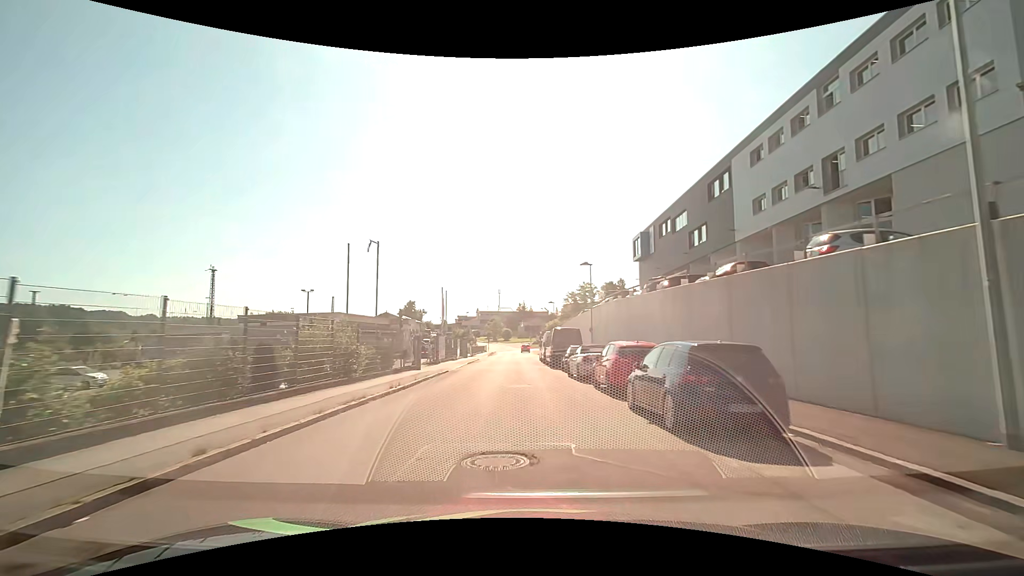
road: tertiary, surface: asphalt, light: Day
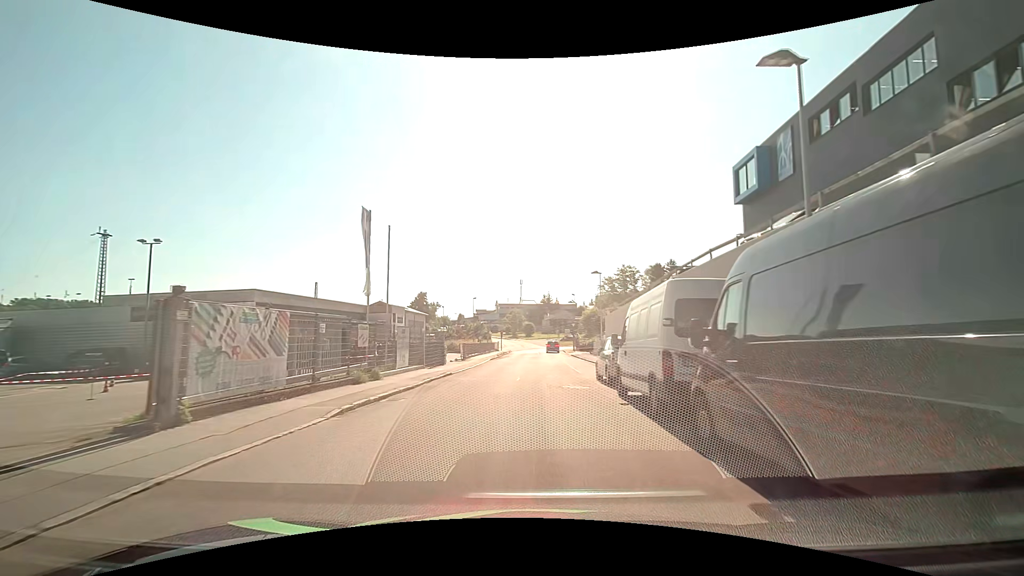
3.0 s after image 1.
(-1.0, +30.1) m; -3°
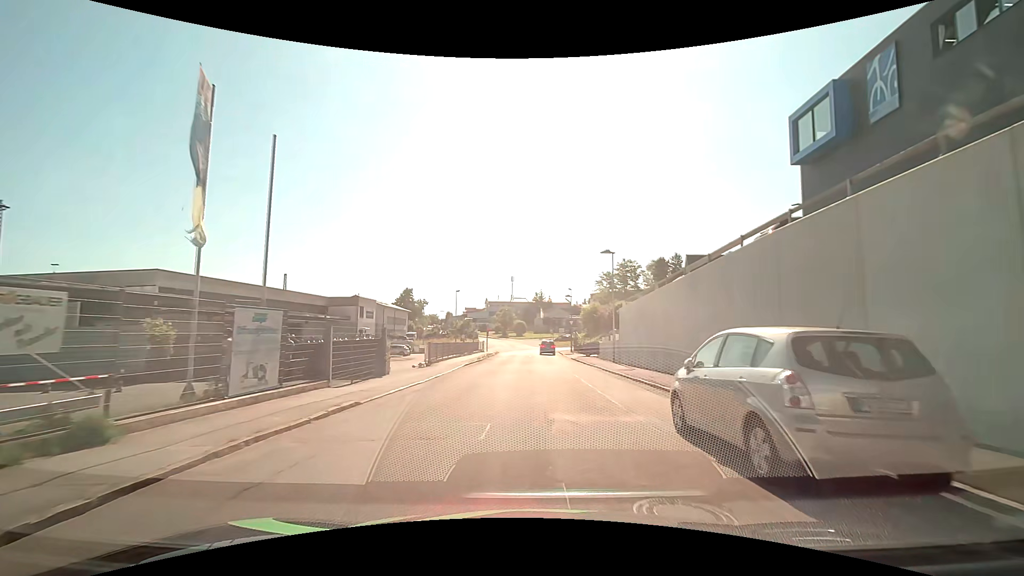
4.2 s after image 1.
(0.0, +11.4) m; +1°
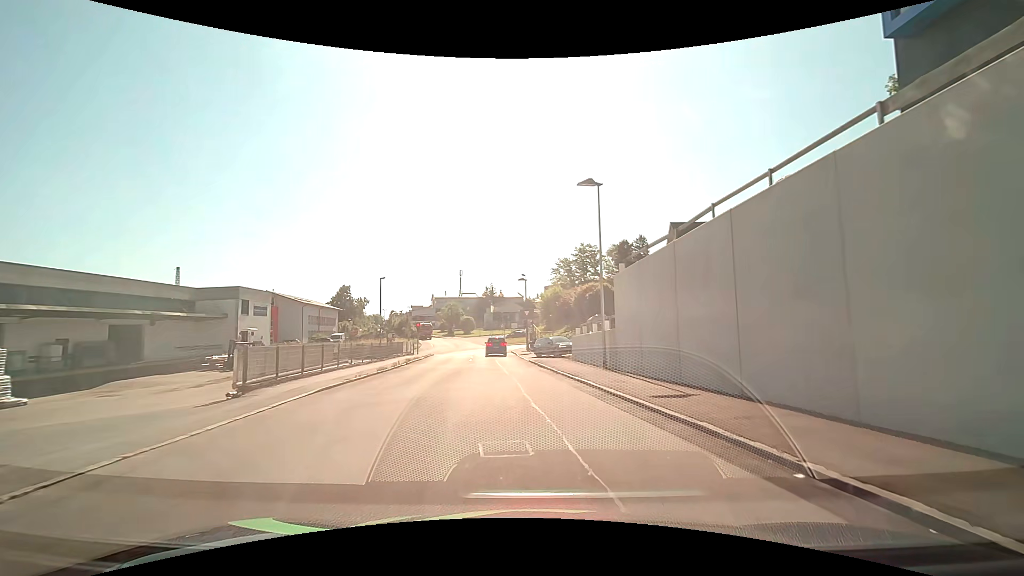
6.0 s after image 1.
(+0.6, +15.4) m; +5°
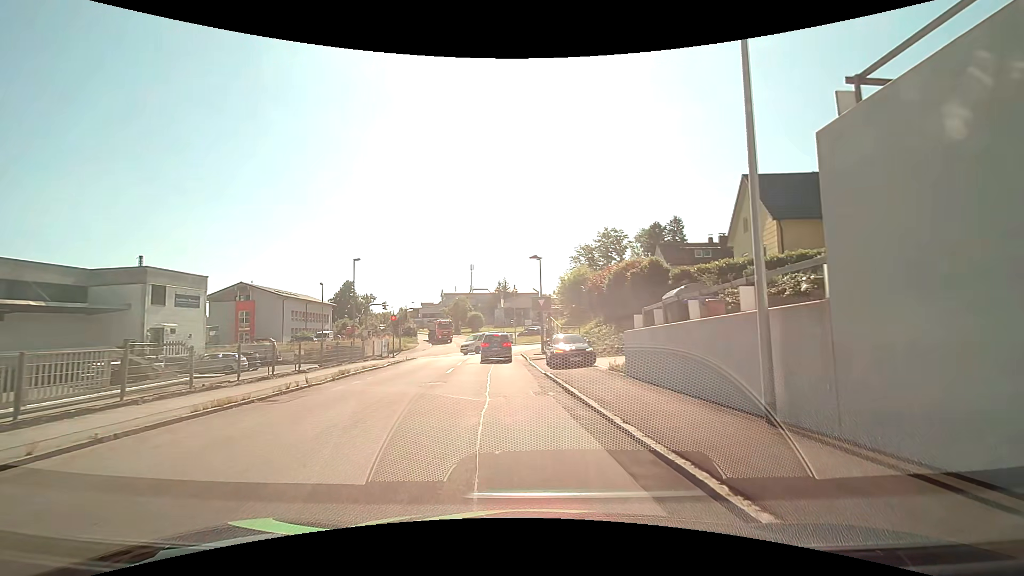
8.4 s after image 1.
(0.0, +13.7) m; -2°
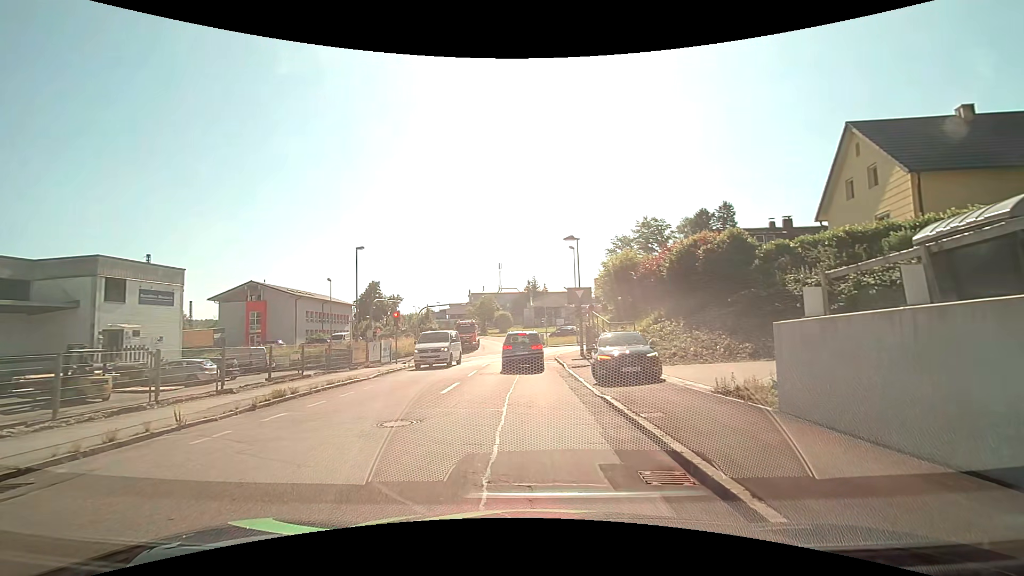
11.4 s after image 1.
(-0.2, +7.5) m; -5°
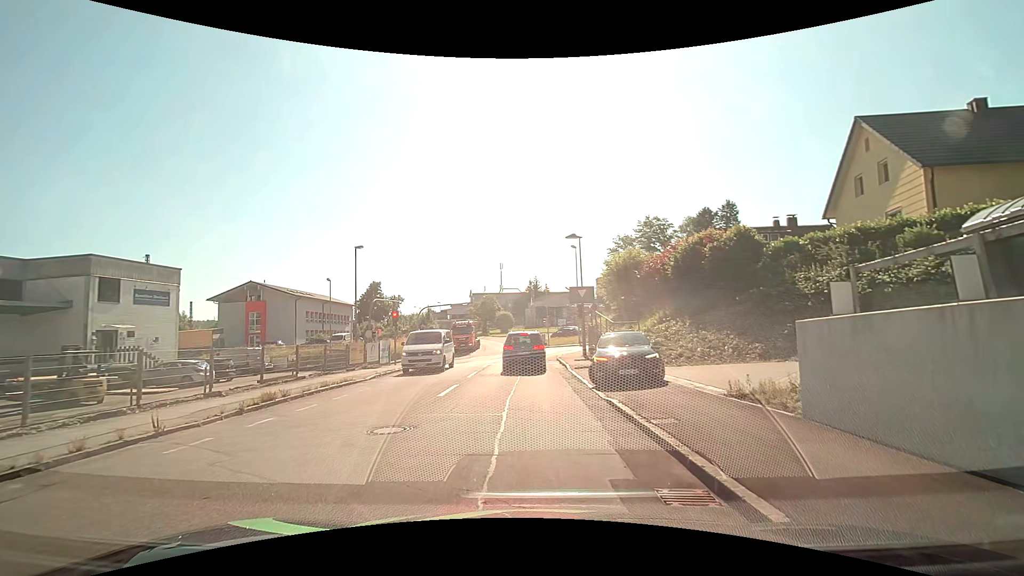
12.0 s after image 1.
(0.0, +0.6) m; 0°
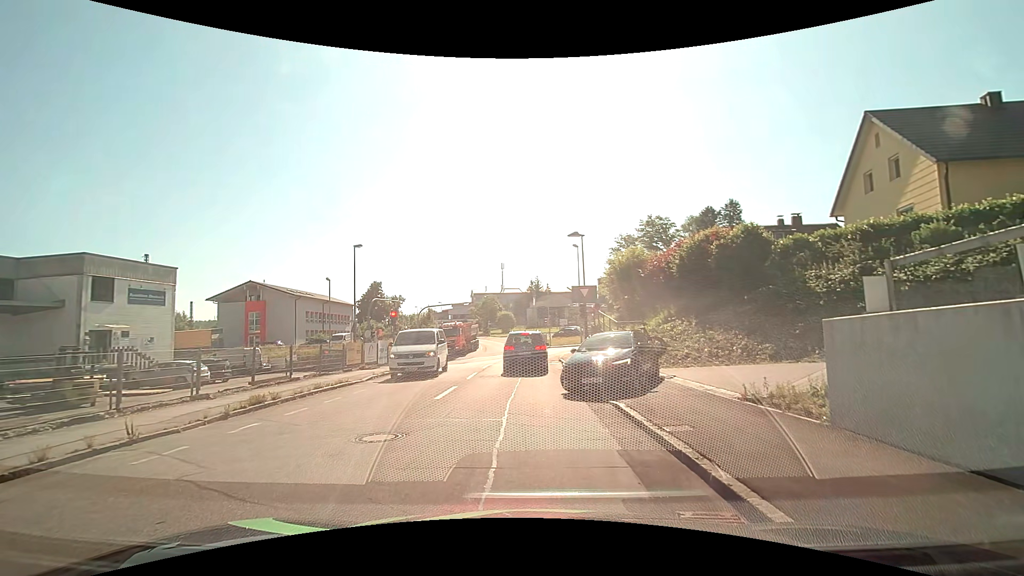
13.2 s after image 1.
(0.0, +0.6) m; 0°
(0, +10) (0, +20) (0, +30) (0, +40) (-4, +49) (-13, +52) (-23, +54) (-33, +54) (-43, +55) (-53, +55) m
